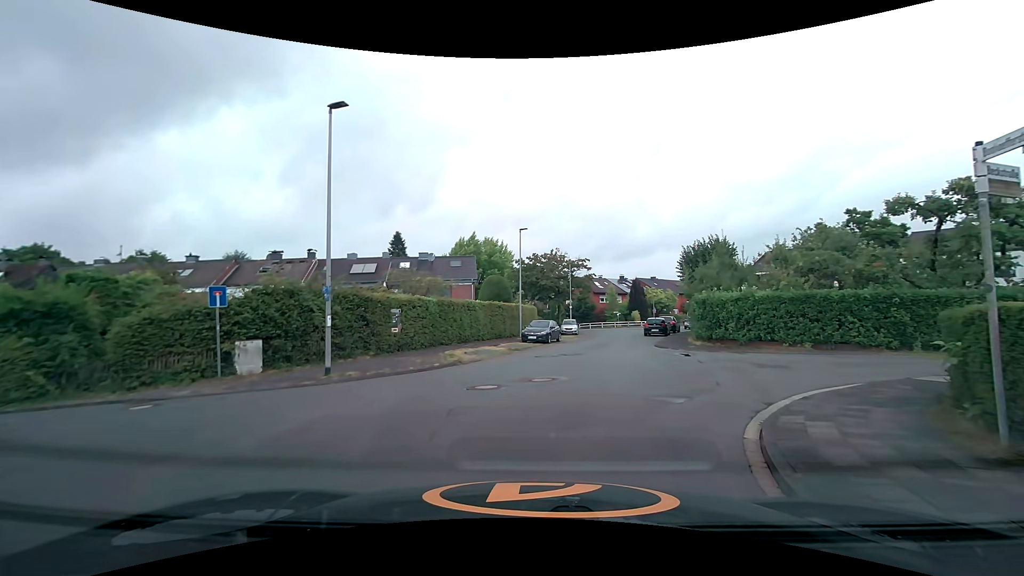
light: Day
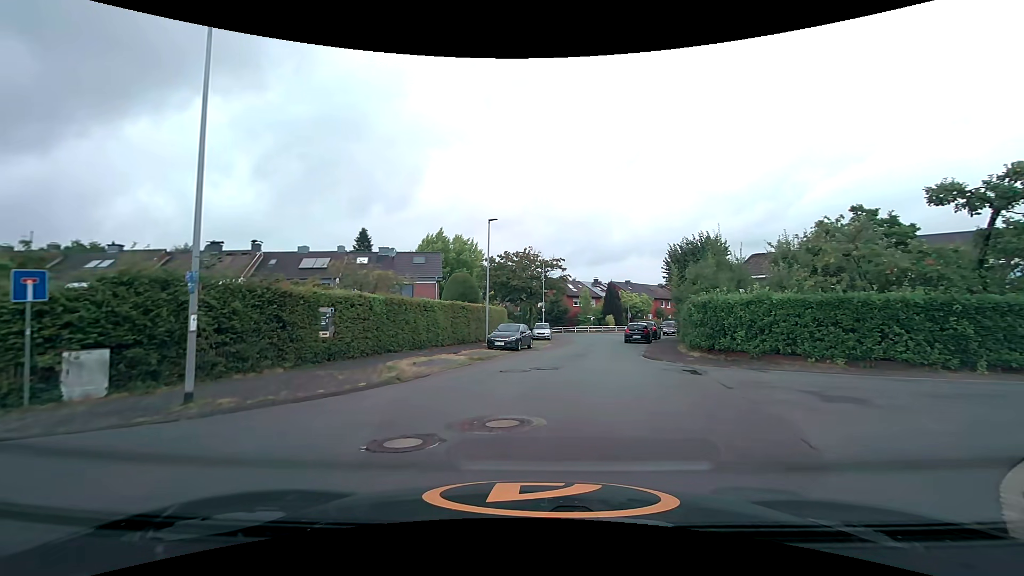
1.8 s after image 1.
(+0.1, +4.2) m; +2°
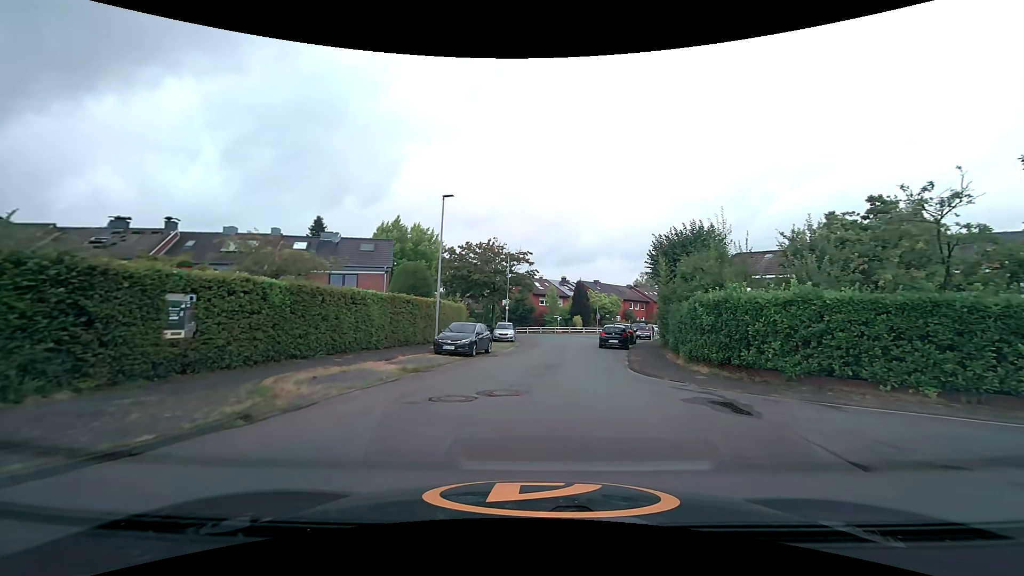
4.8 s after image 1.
(+0.2, +5.4) m; +3°
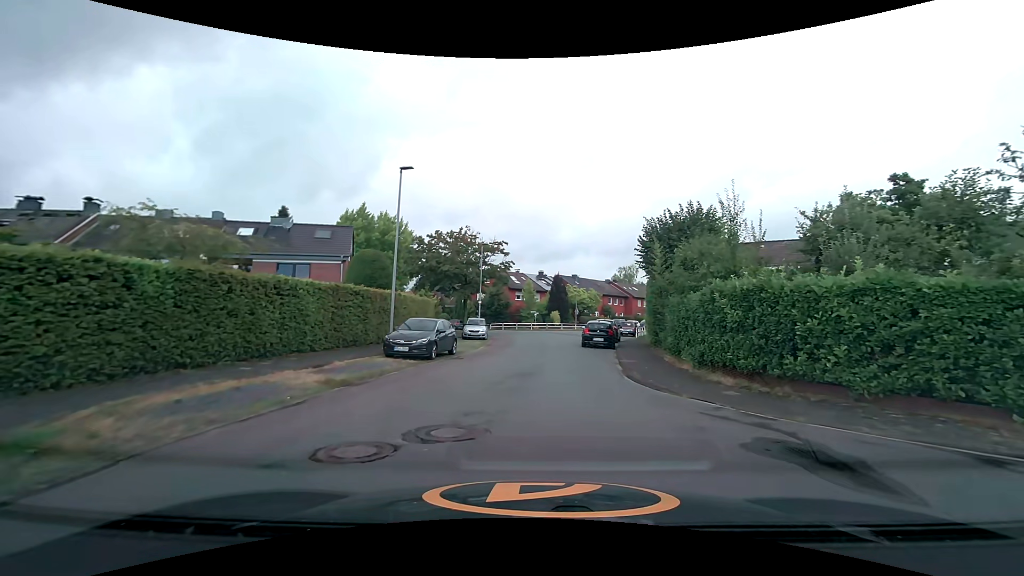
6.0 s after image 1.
(+0.2, +3.9) m; +4°
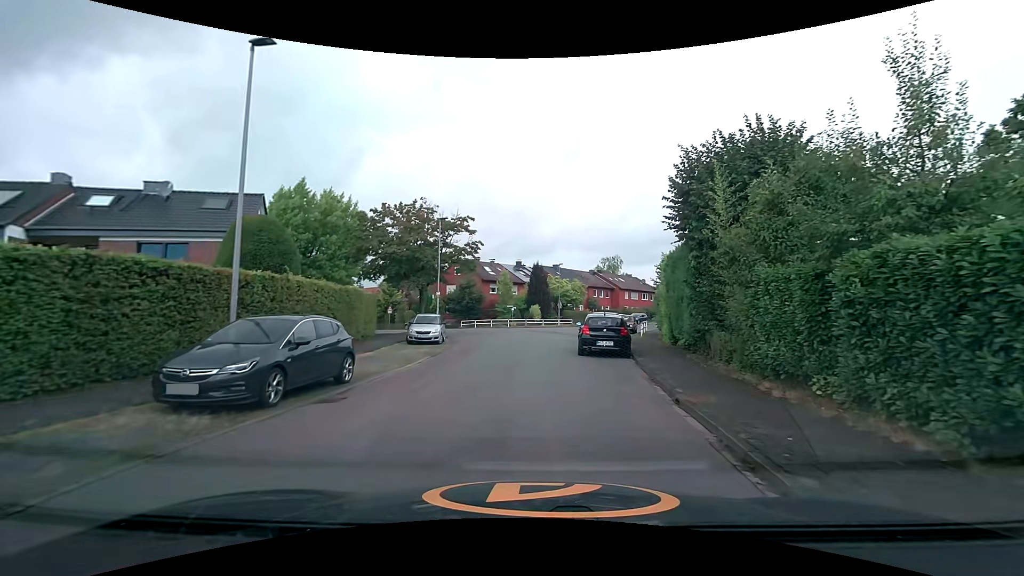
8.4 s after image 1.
(+0.3, +9.6) m; +5°
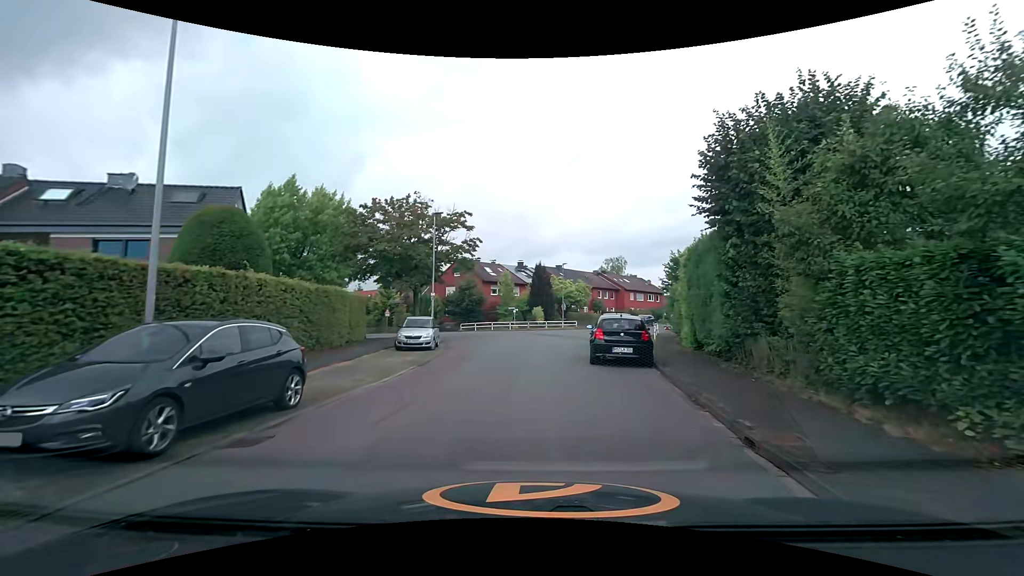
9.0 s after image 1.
(-0.1, +2.6) m; -2°
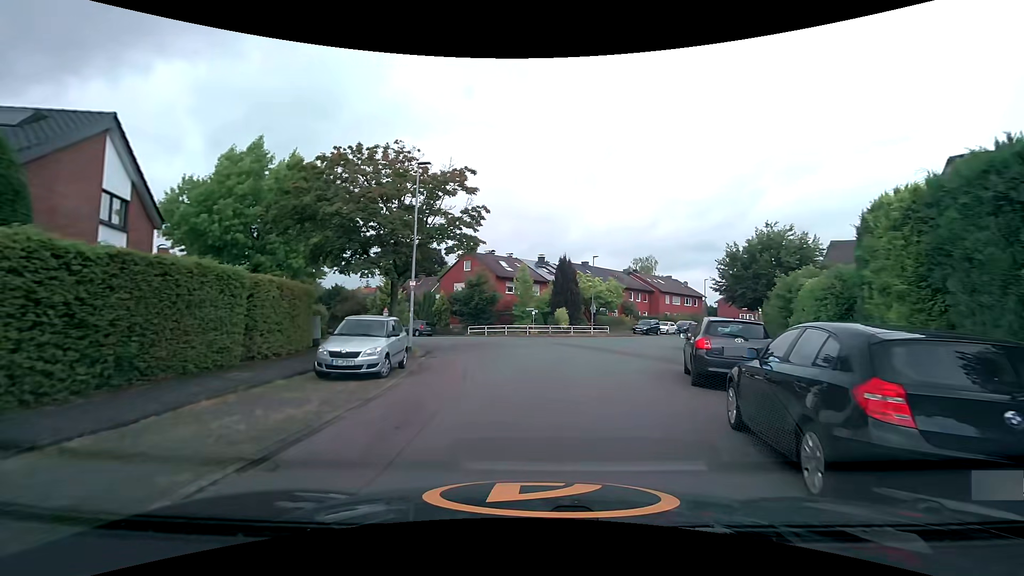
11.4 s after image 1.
(-0.4, +10.2) m; -3°
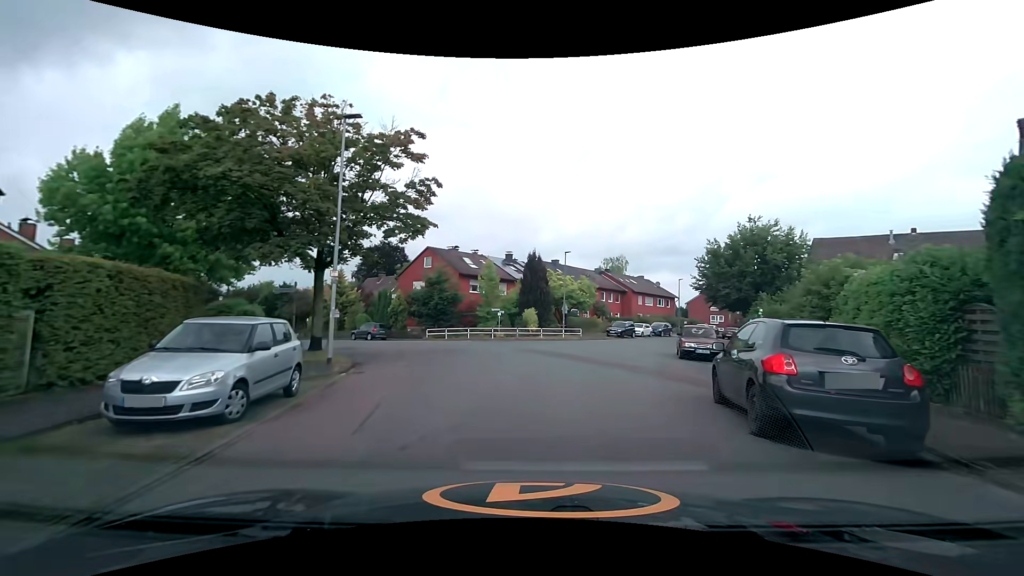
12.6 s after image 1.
(+0.2, +4.8) m; +5°
